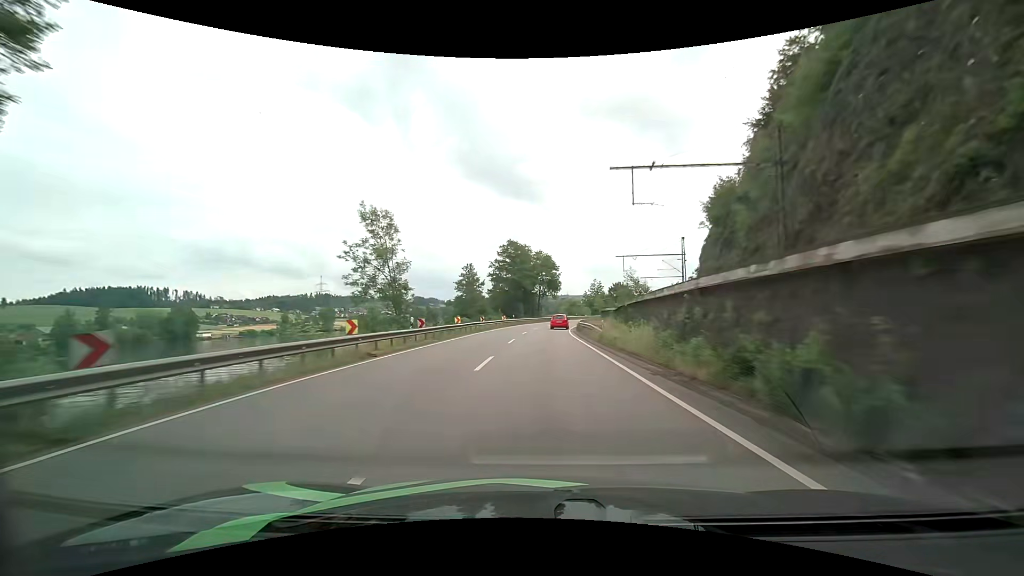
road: primary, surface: asphalt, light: Day
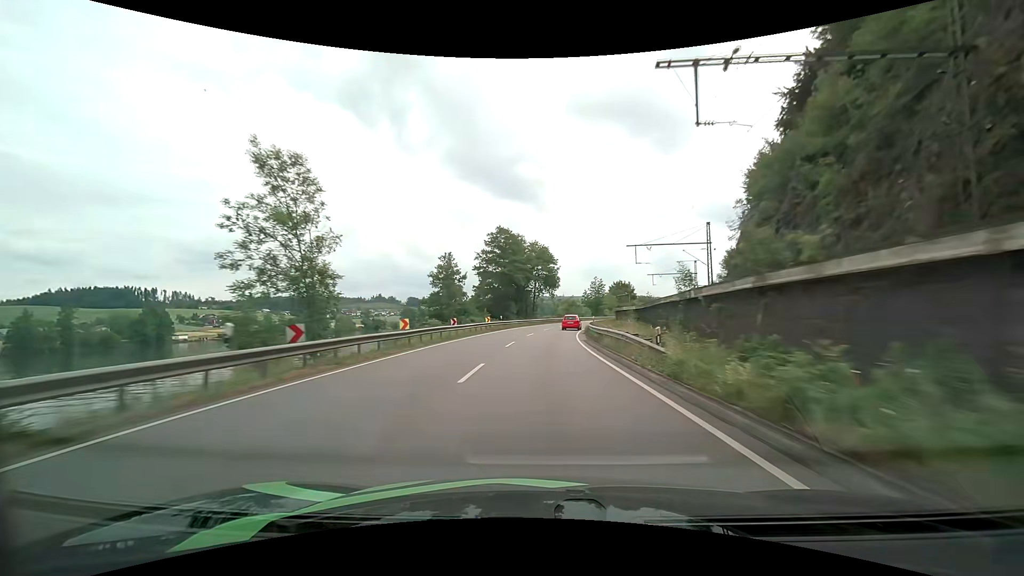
(0.0, +13.8) m; 0°
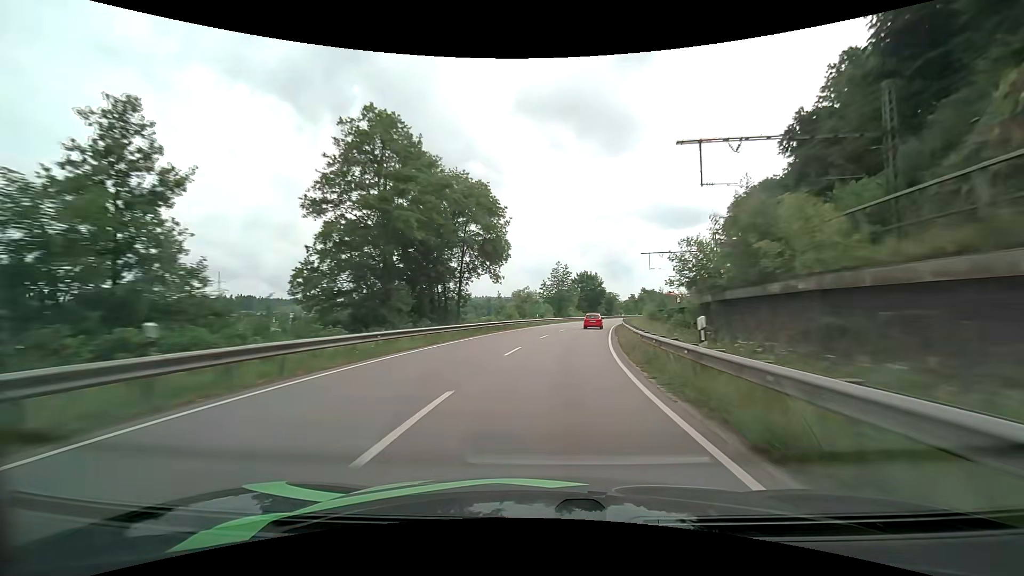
(+1.3, +41.3) m; +5°
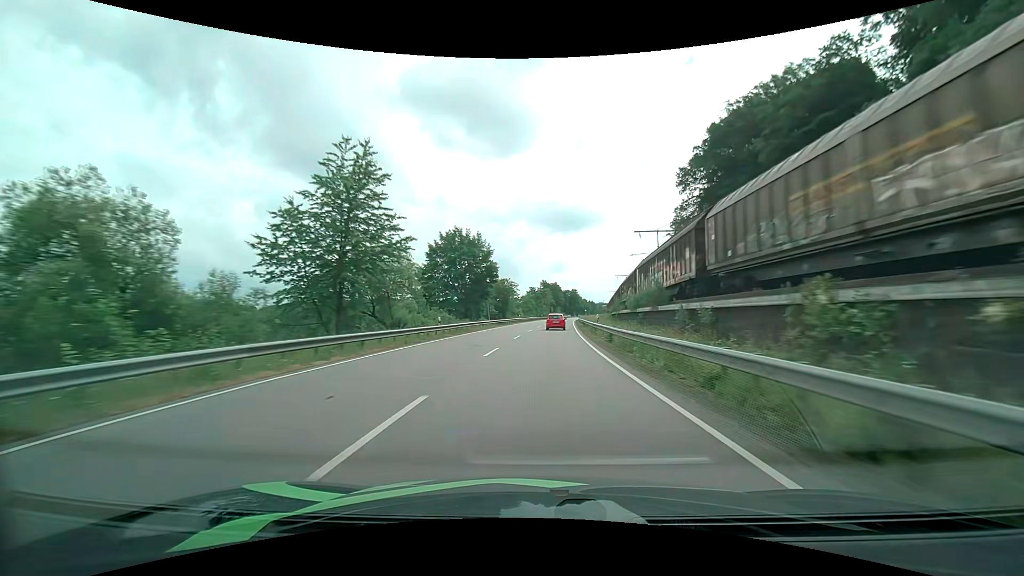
(+9.3, +70.7) m; +13°
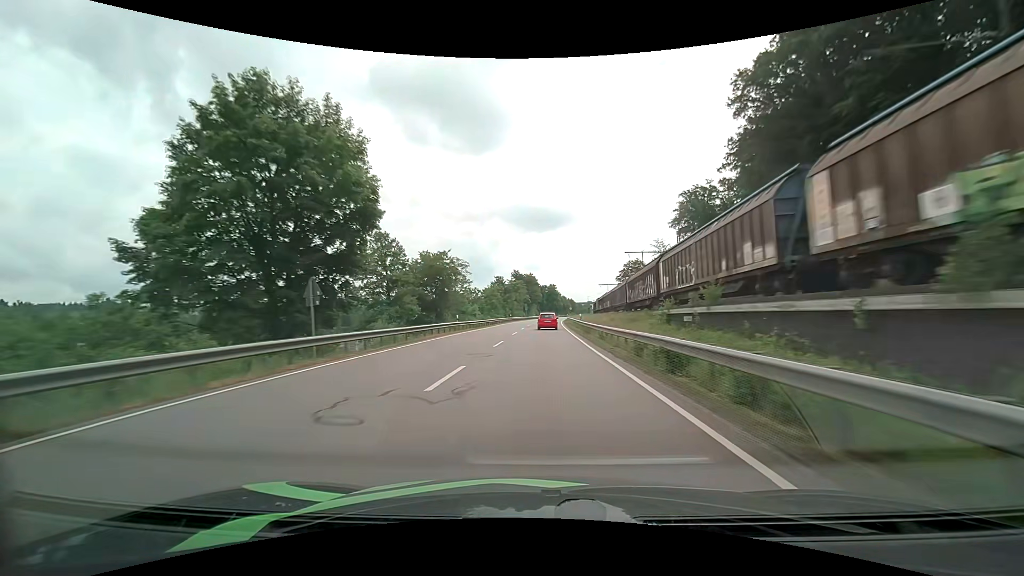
(+1.4, +43.0) m; +3°
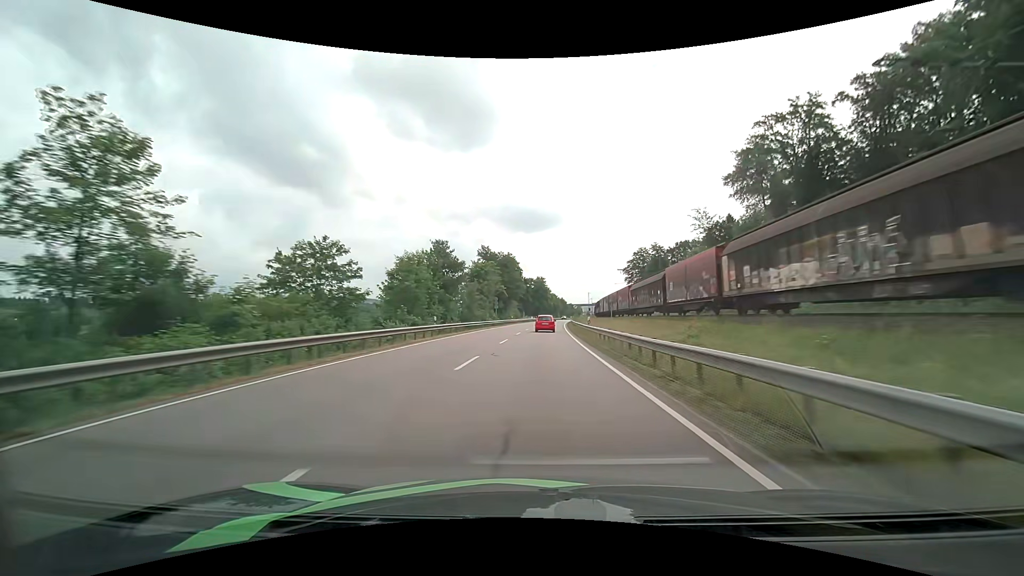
(+0.5, +55.8) m; +1°
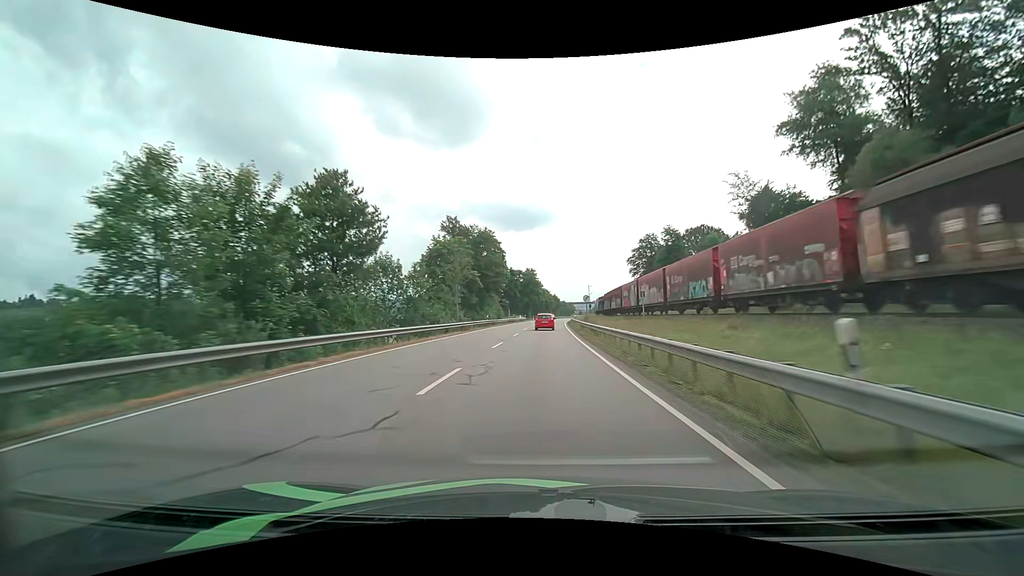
(+0.3, +27.7) m; +1°
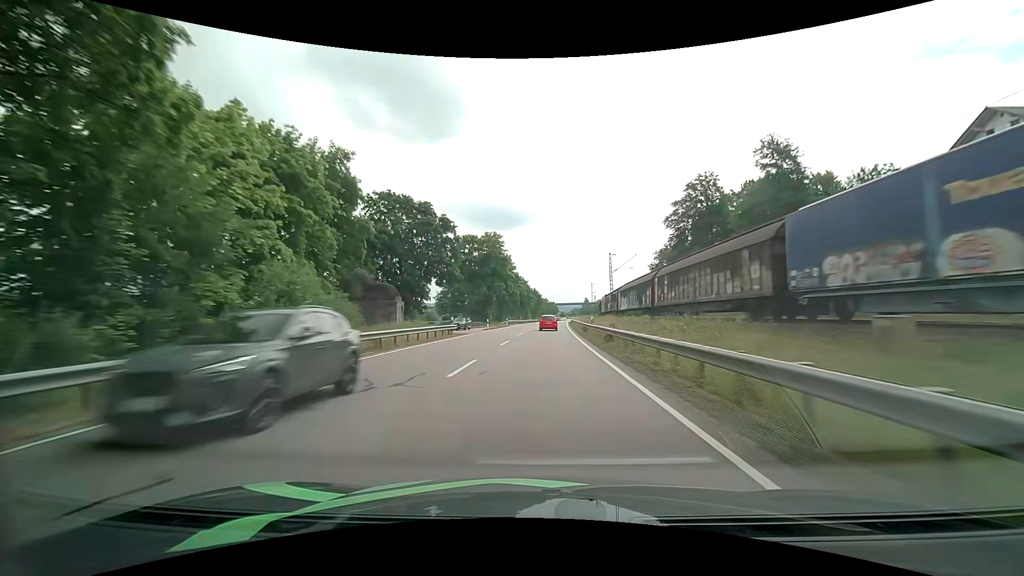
(+1.8, +68.7) m; +2°
(0, +10) (0, +20) (0, +30) (+1, +40) (+1, +50) (+2, +60) (+2, +70) (+3, +80) (+3, +90) (+4, +100) m
